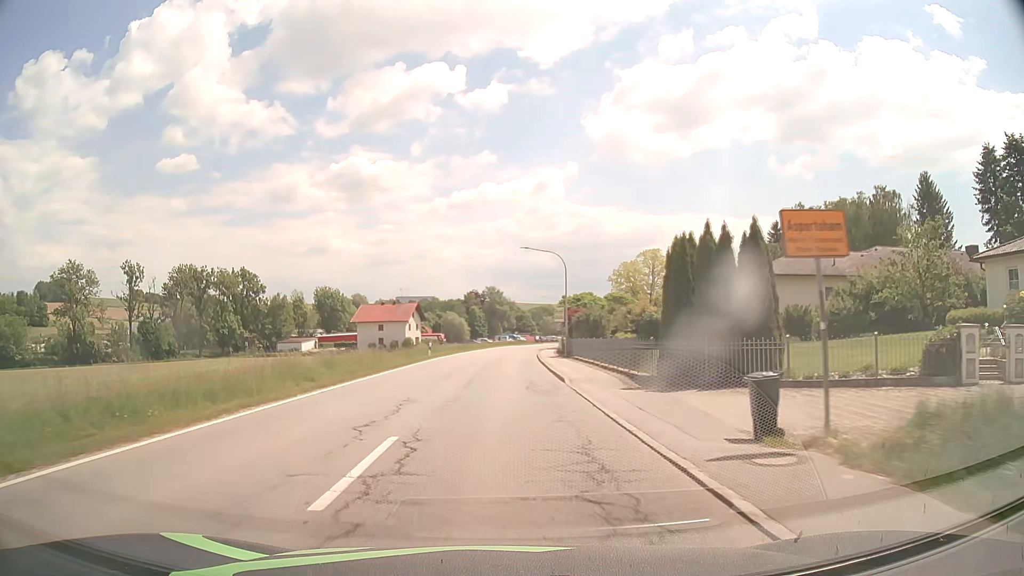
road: secondary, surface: asphalt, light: Day
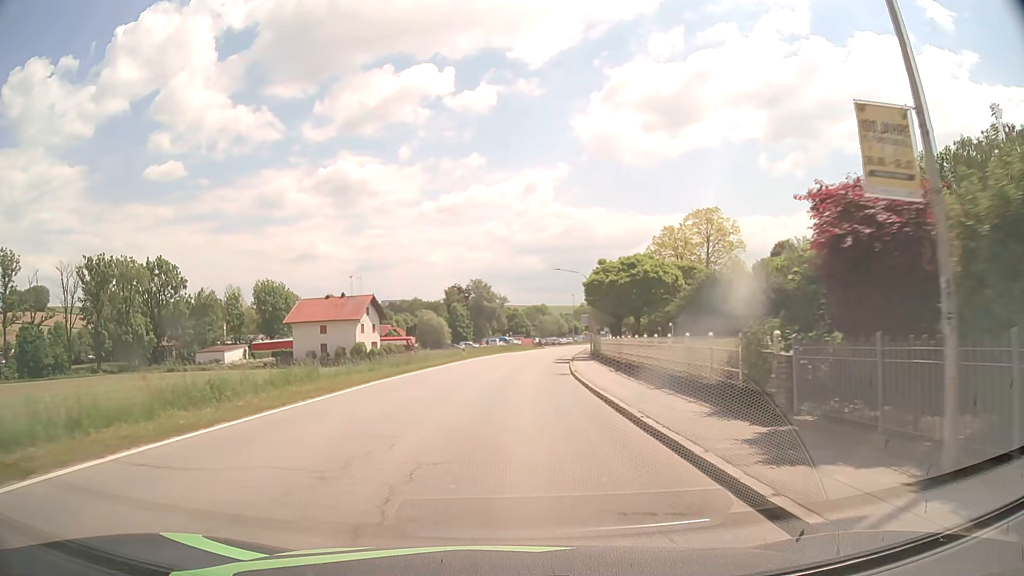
(-0.1, +39.1) m; +1°
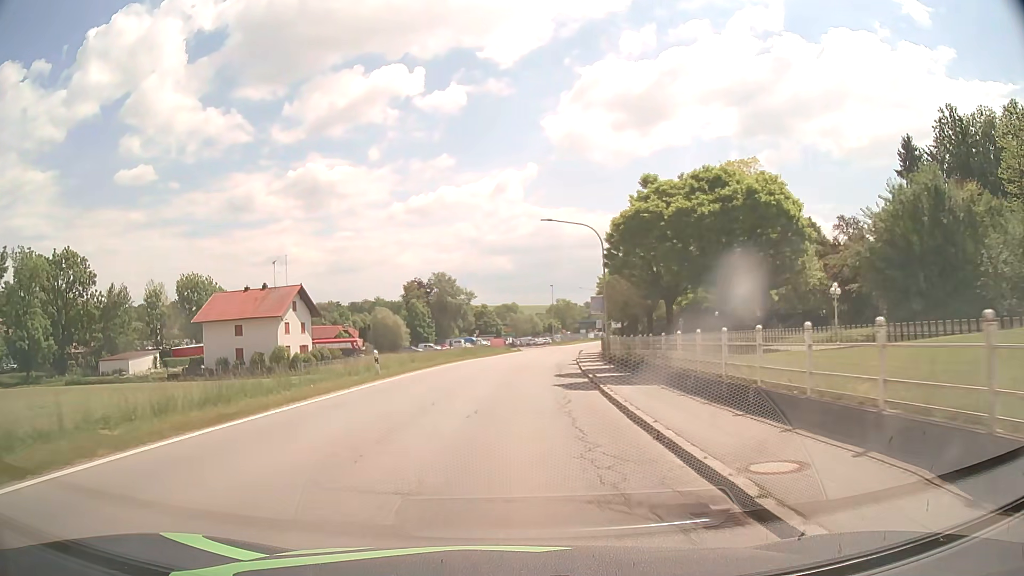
(+0.5, +23.1) m; +2°
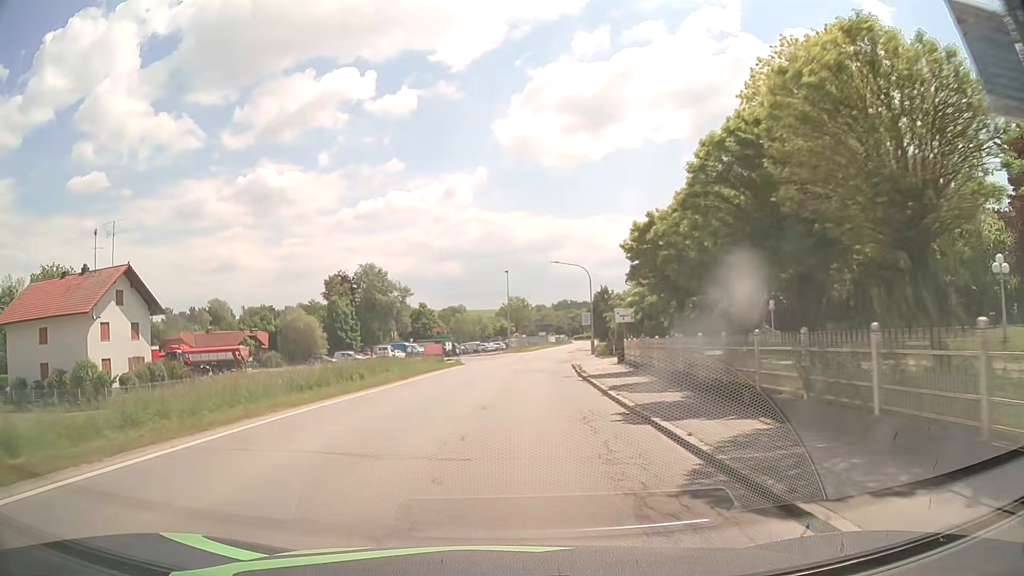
(+1.1, +30.6) m; +4°
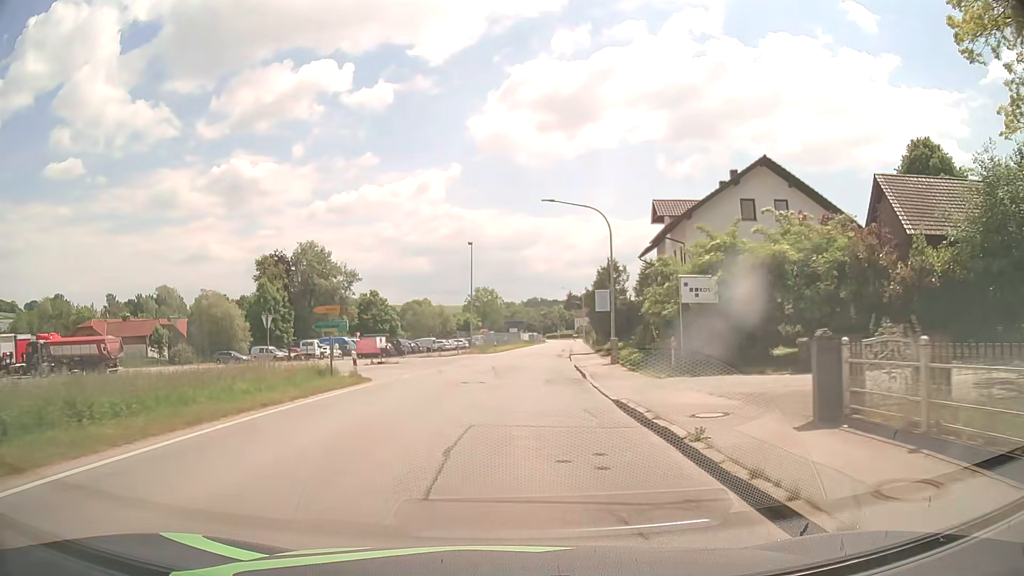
(+0.5, +22.8) m; +3°
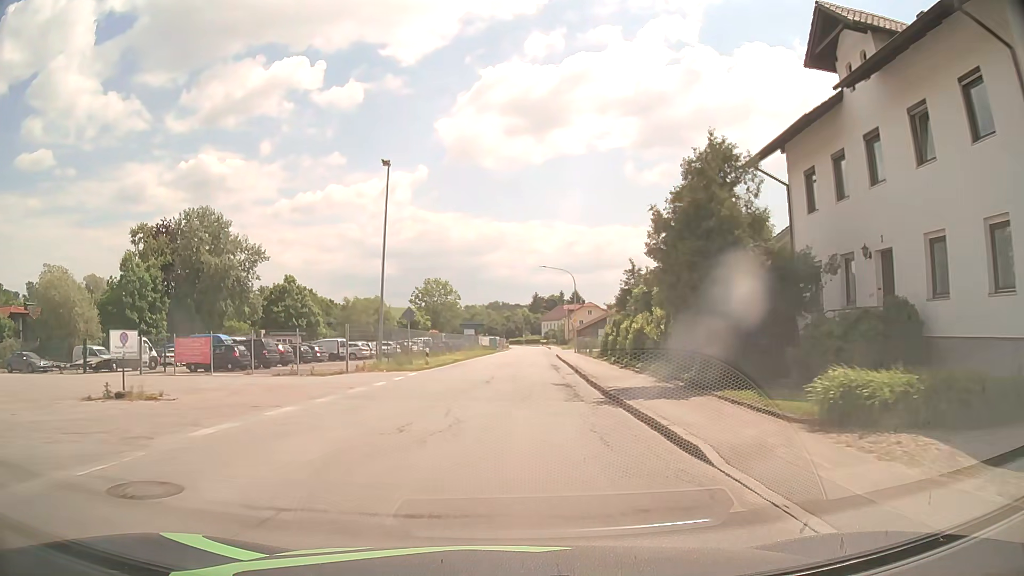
(+0.8, +30.5) m; +3°
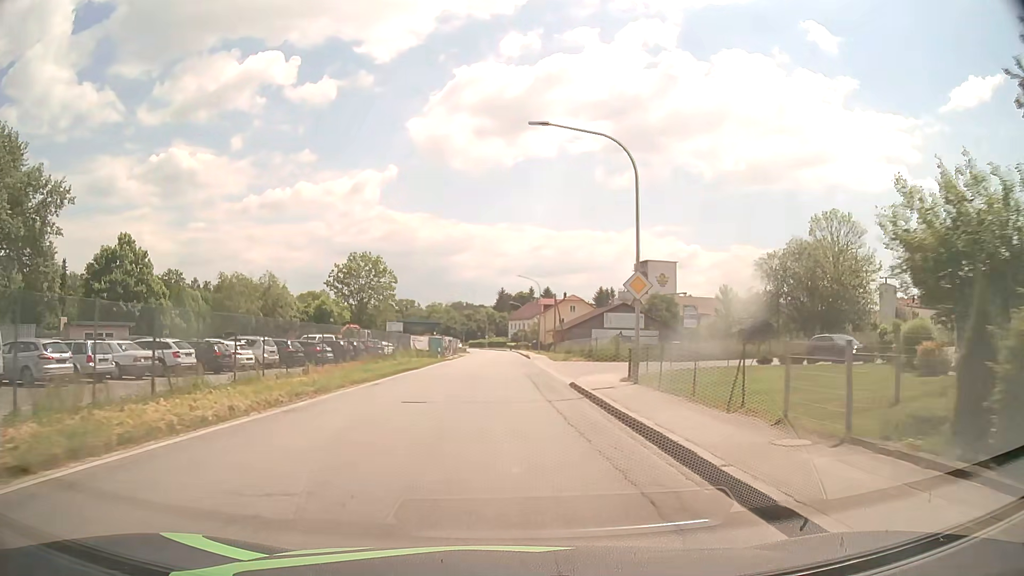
(+1.3, +37.9) m; +3°
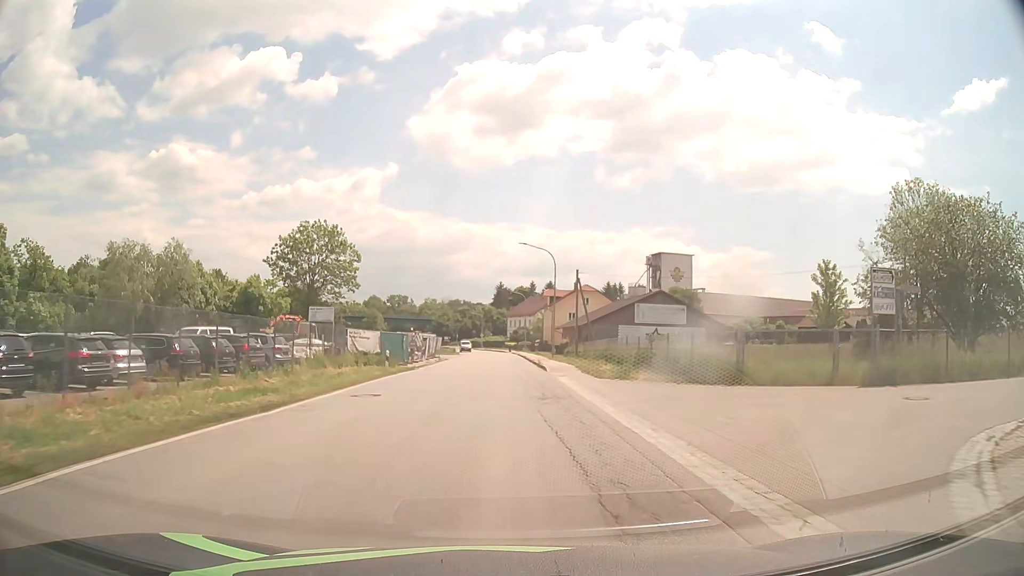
(0.0, +22.9) m; 0°
(0, +10) (0, +20) (0, +30) (0, +40) (0, +50) (0, +60) (0, +70) (-1, +80) (-2, +90) (-2, +100) m
